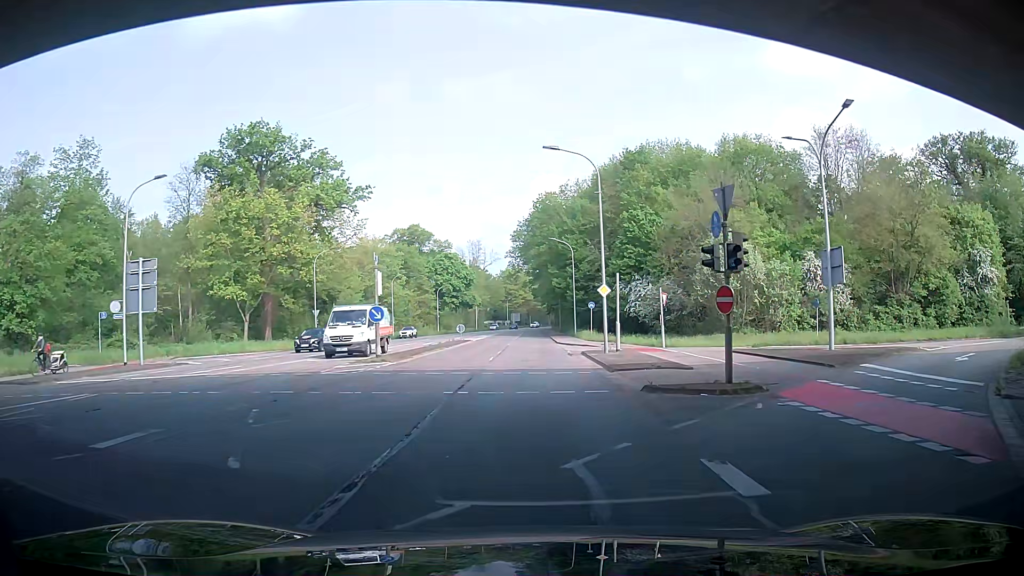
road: secondary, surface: asphalt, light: Day
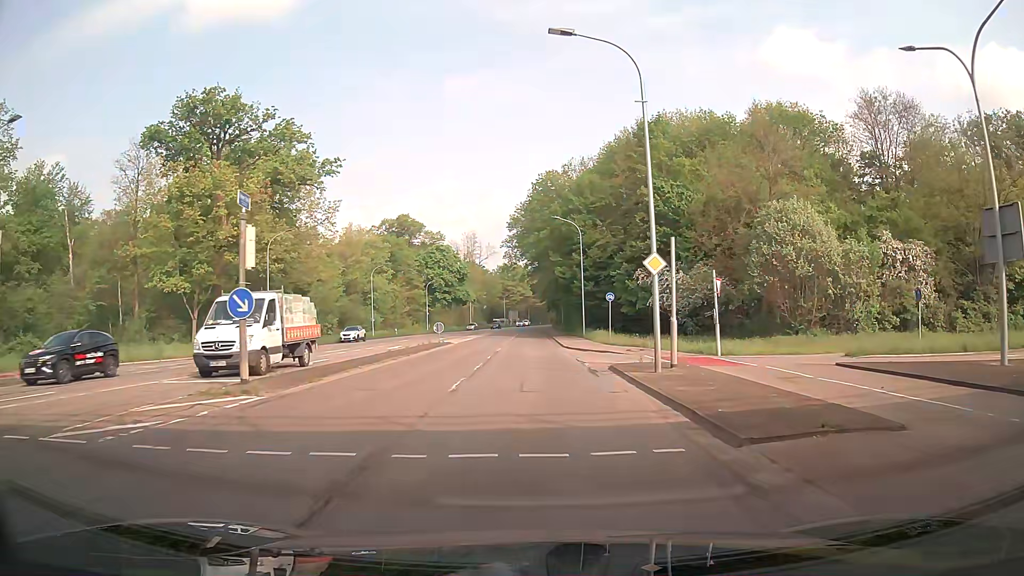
(0.0, +12.0) m; +1°
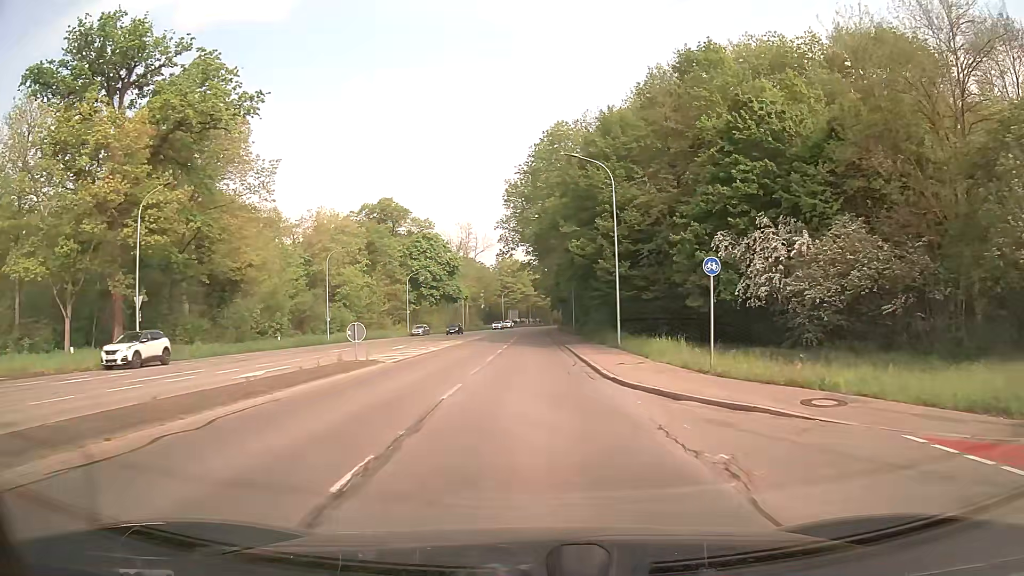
(+0.6, +20.0) m; +2°
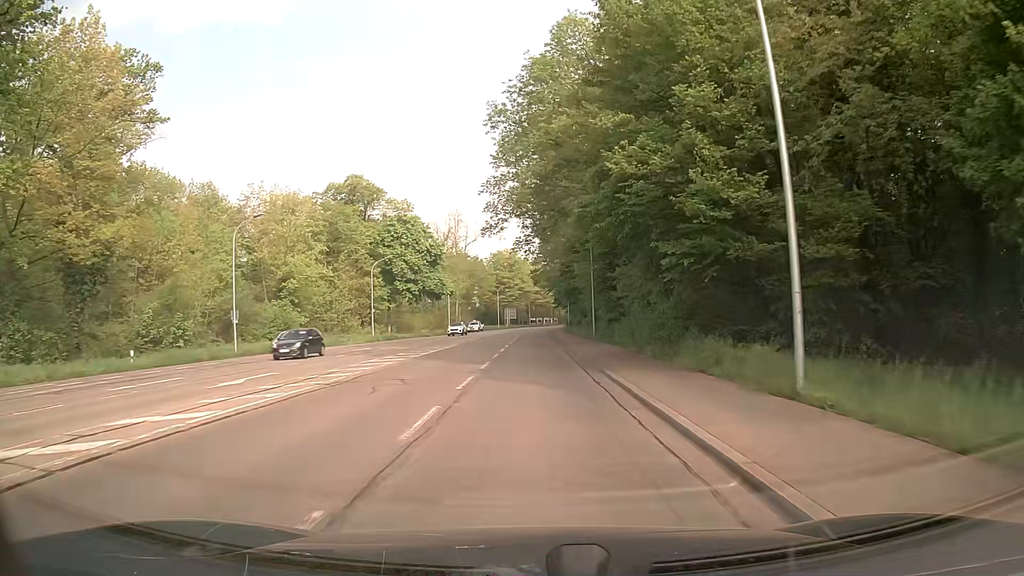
(0.0, +21.9) m; 0°
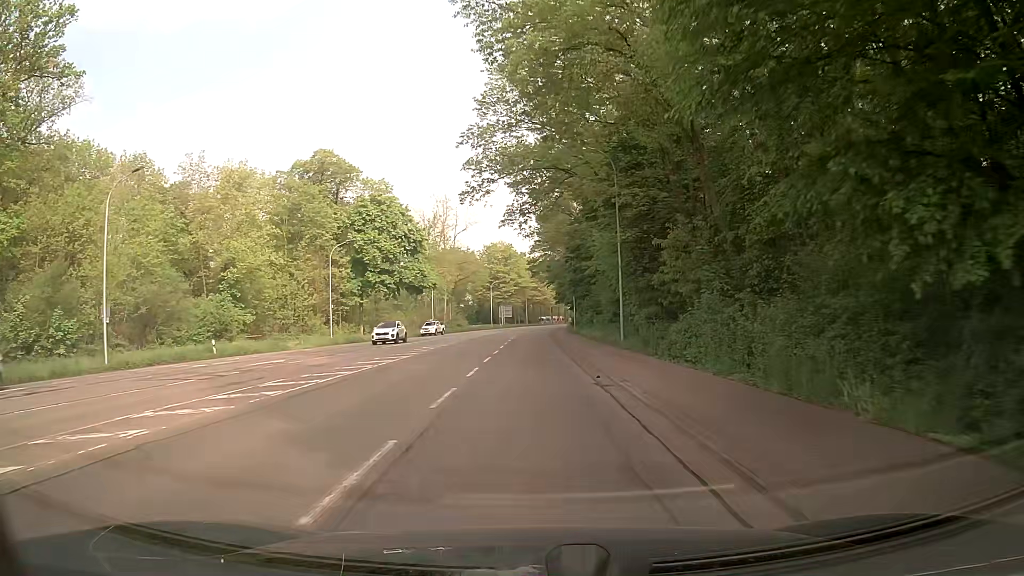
(0.0, +15.4) m; 0°
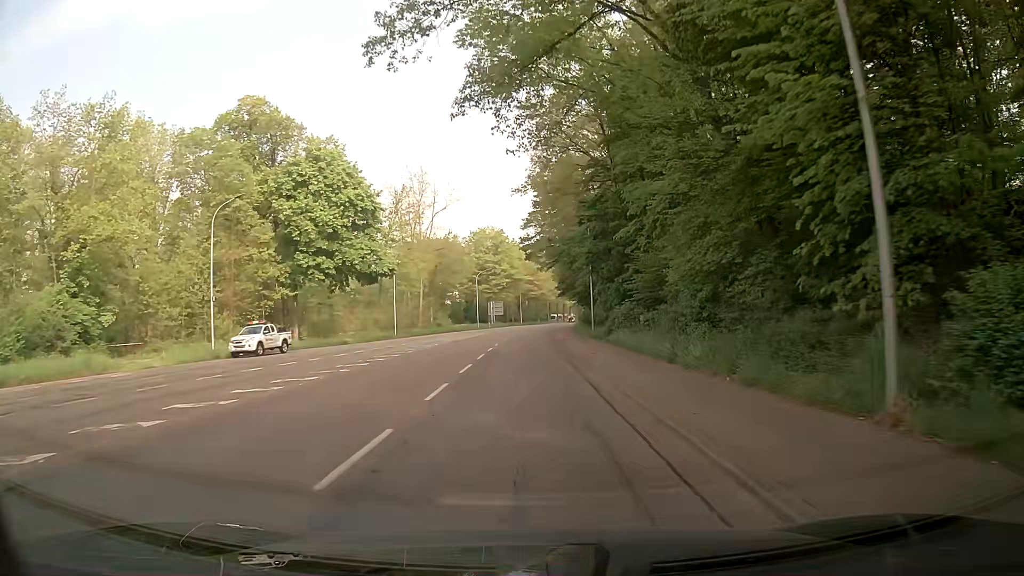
(0.0, +23.3) m; 0°
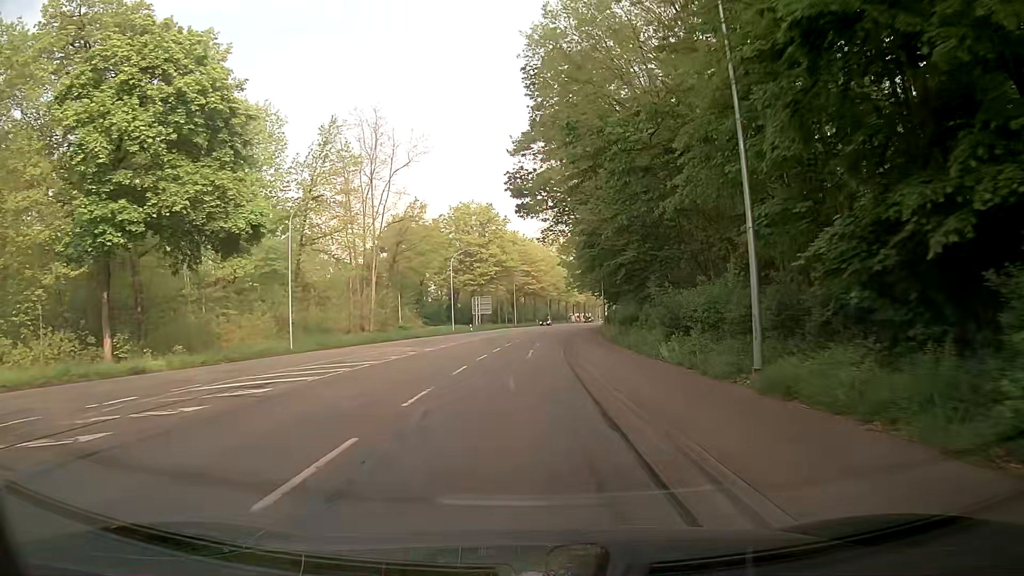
(0.0, +30.8) m; 0°
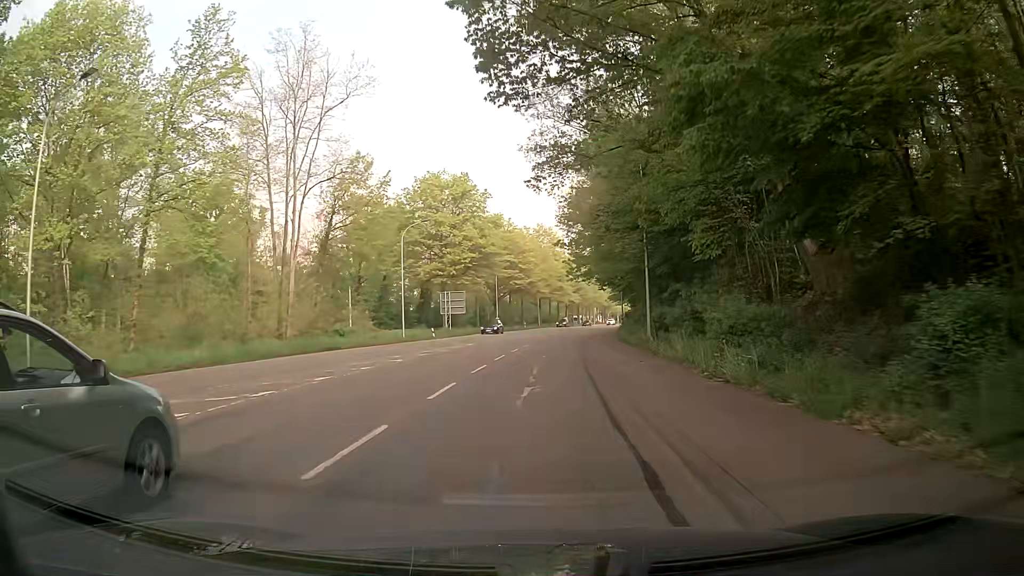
(+0.3, +23.0) m; +1°
(0, +10) (0, +20) (+1, +30) (+1, +40) (+2, +50) (+3, +60) (+5, +70) (+6, +80) (+8, +90) (+10, +99) m
